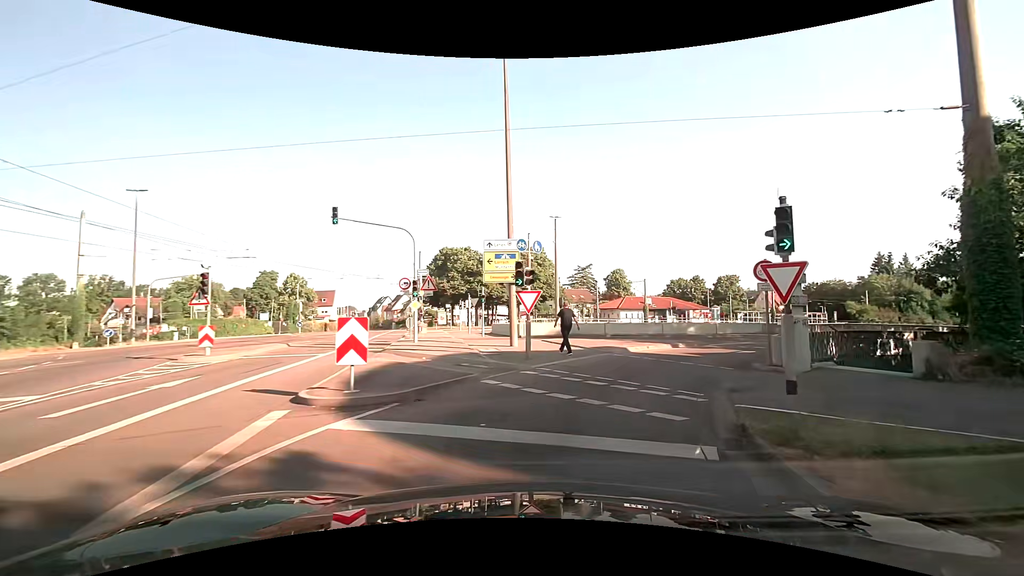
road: tertiary_link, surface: asphalt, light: Day
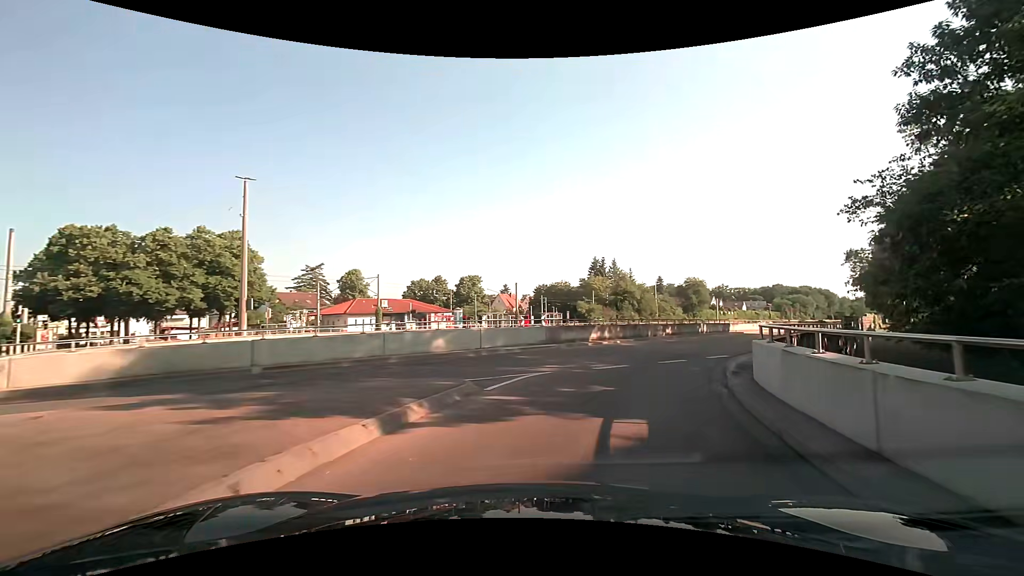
(+4.3, +16.6) m; +30°
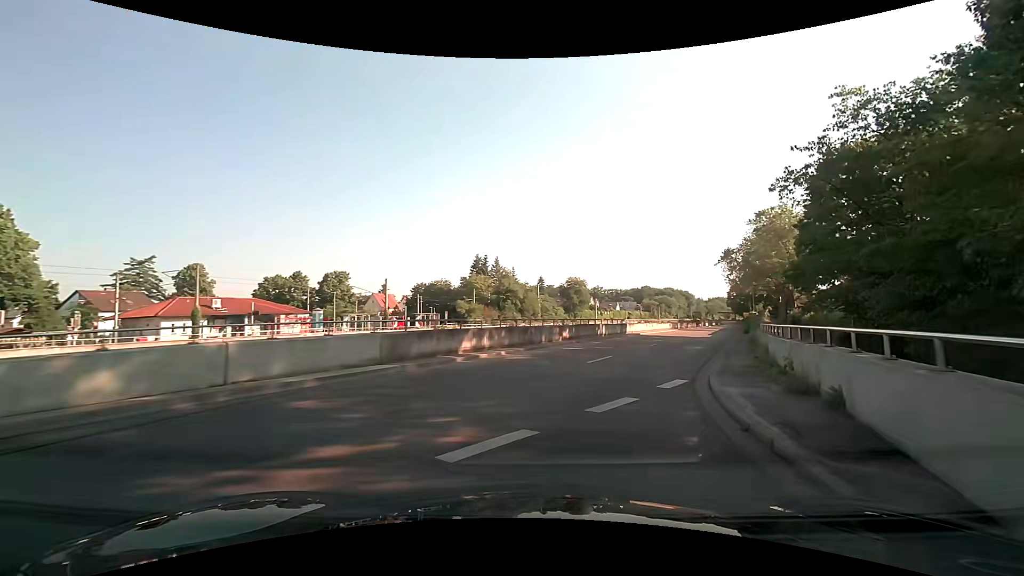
(+0.9, +8.8) m; +13°
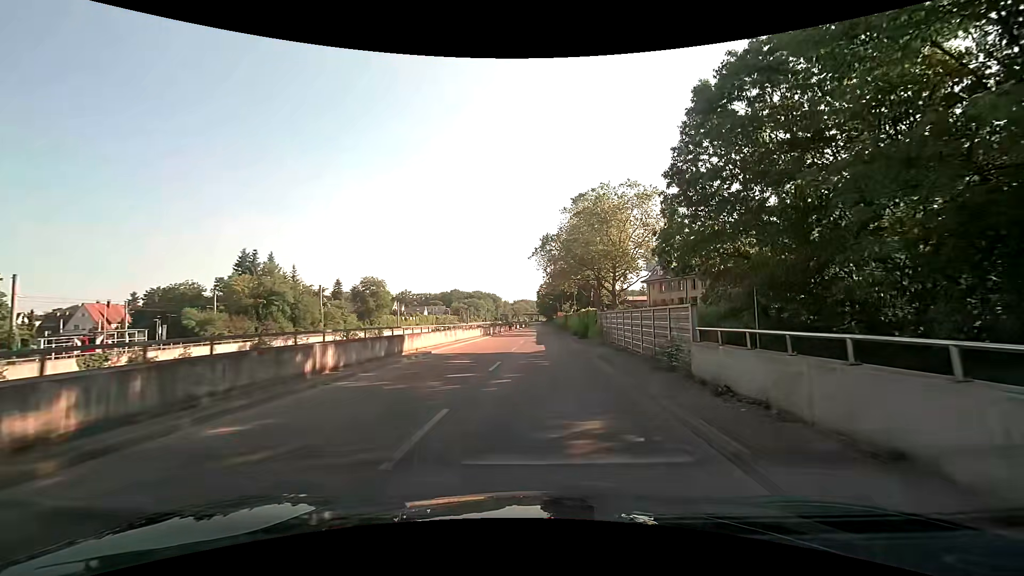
(+4.1, +18.2) m; +21°
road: trunk_link
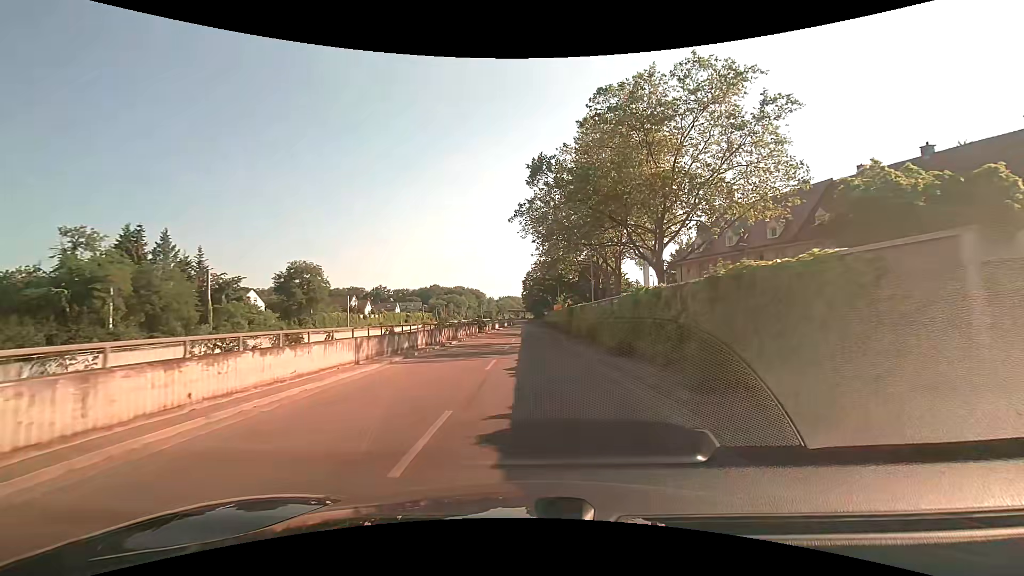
(+0.5, +27.6) m; +2°
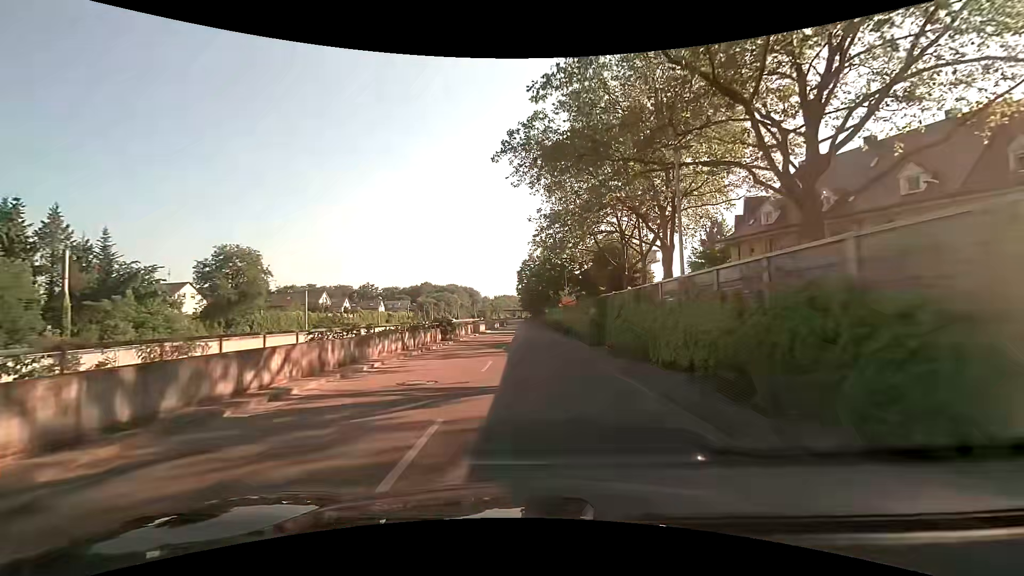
(0.0, +18.8) m; 0°
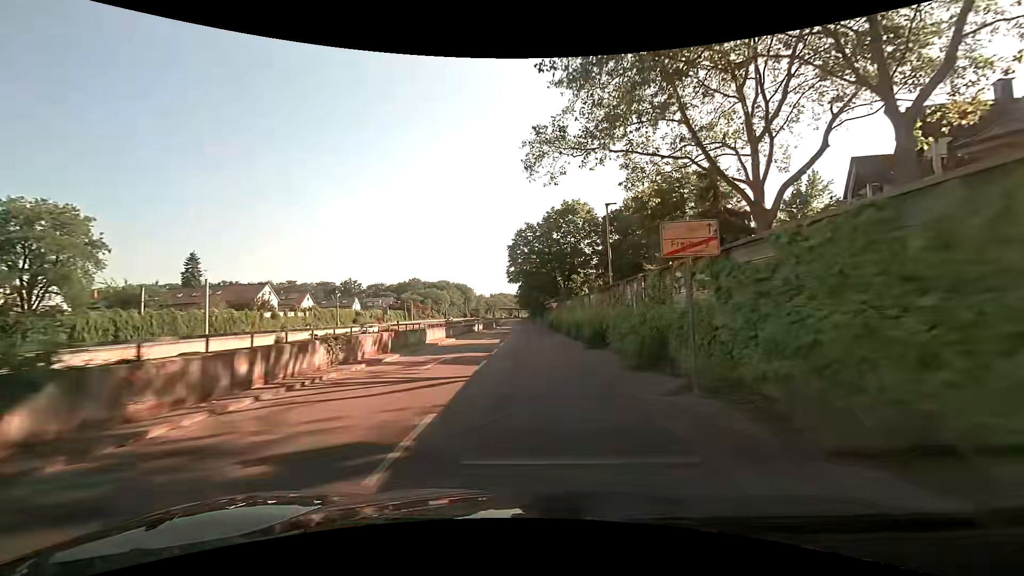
(+0.1, +26.9) m; +1°
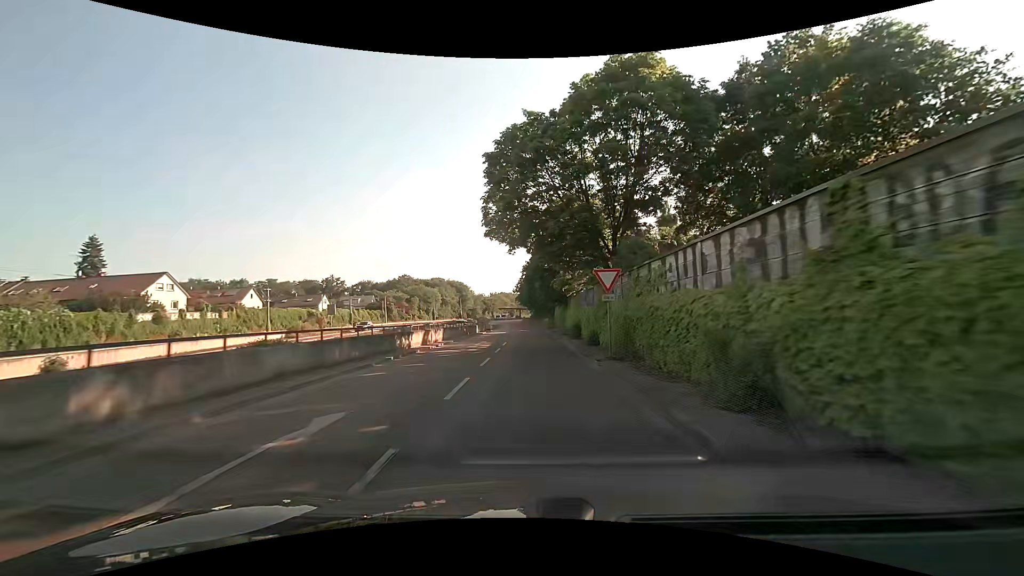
(-0.2, +29.2) m; 0°
(0, +10) (0, +20) (0, +30) (0, +40) (0, +50) (-1, +60) (-1, +70) (-2, +80) (-2, +90) (-3, +100) m
